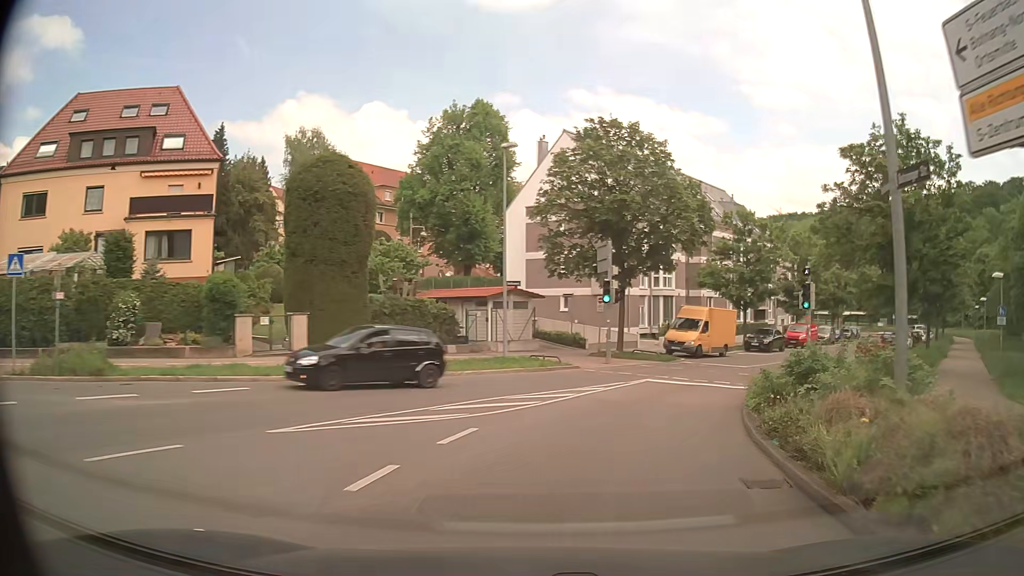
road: secondary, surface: asphalt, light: Day
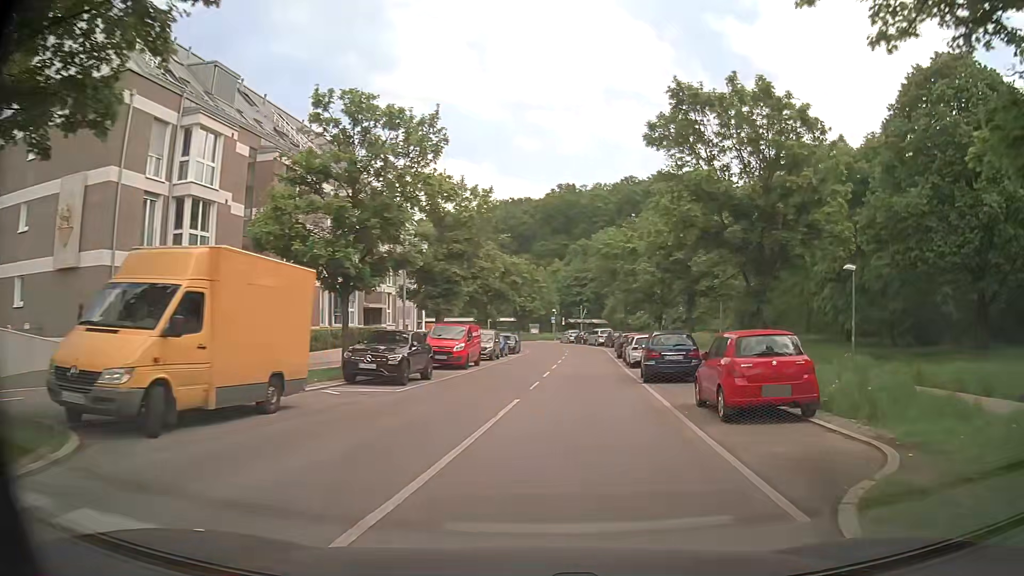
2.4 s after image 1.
(+7.6, +24.9) m; +33°
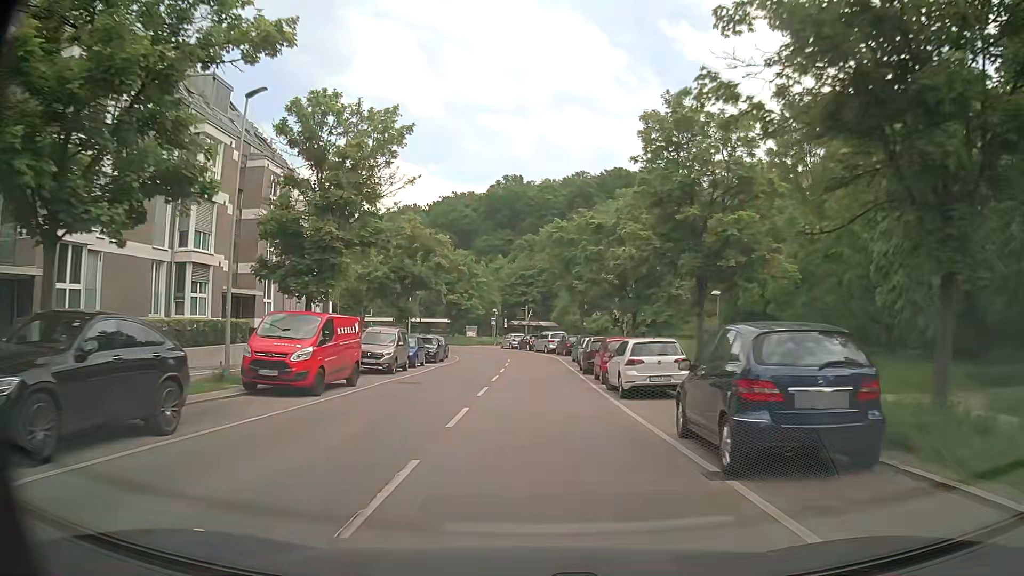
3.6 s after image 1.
(+0.8, +13.8) m; +5°
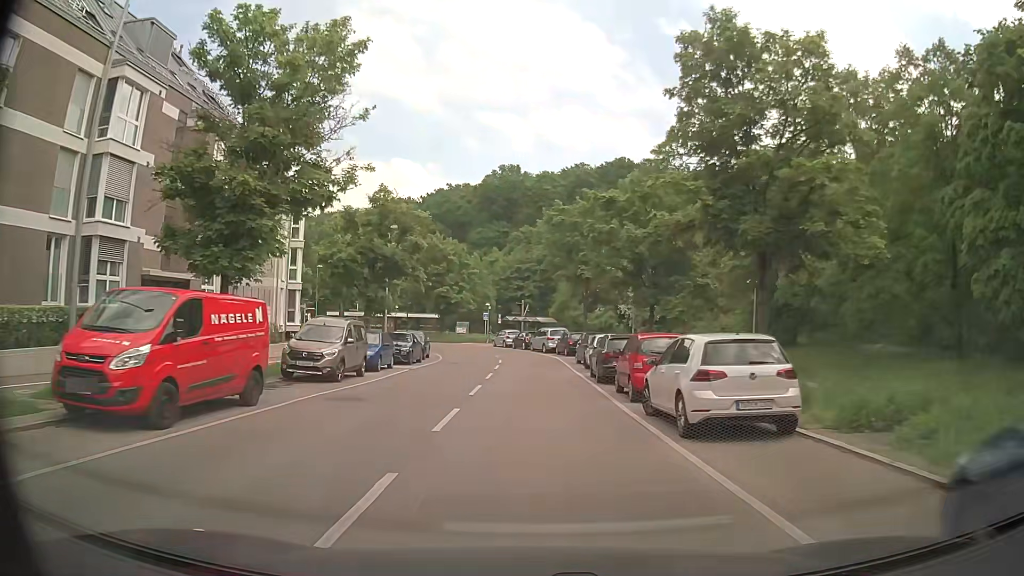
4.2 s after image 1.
(0.0, +7.0) m; +1°
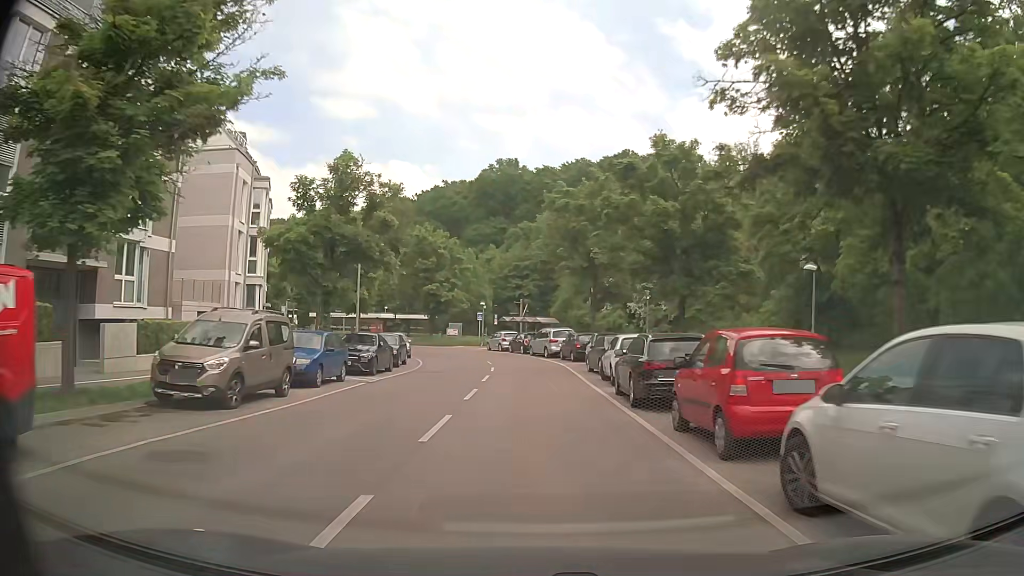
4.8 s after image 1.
(0.0, +7.0) m; -1°
